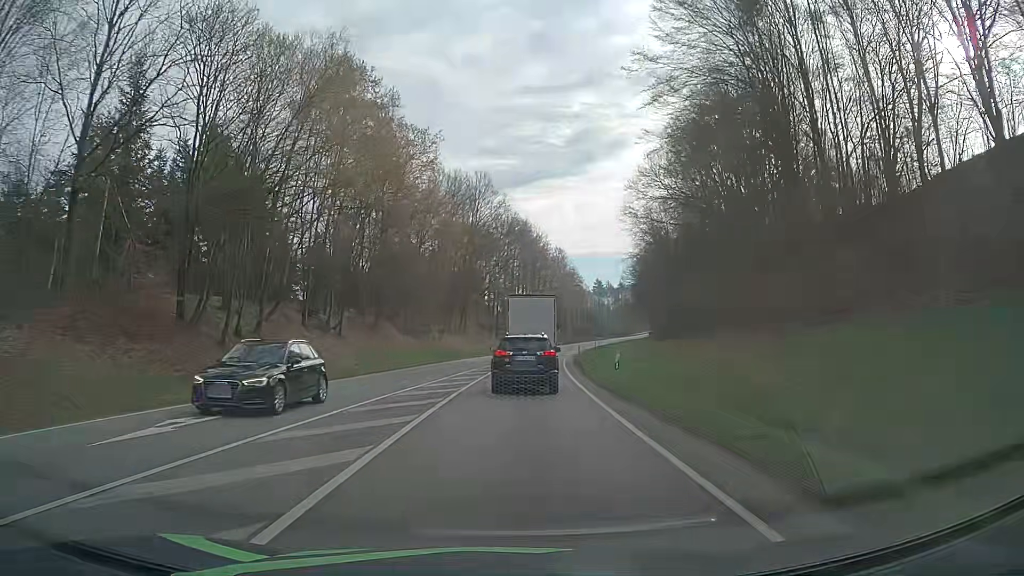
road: primary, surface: asphalt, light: Day
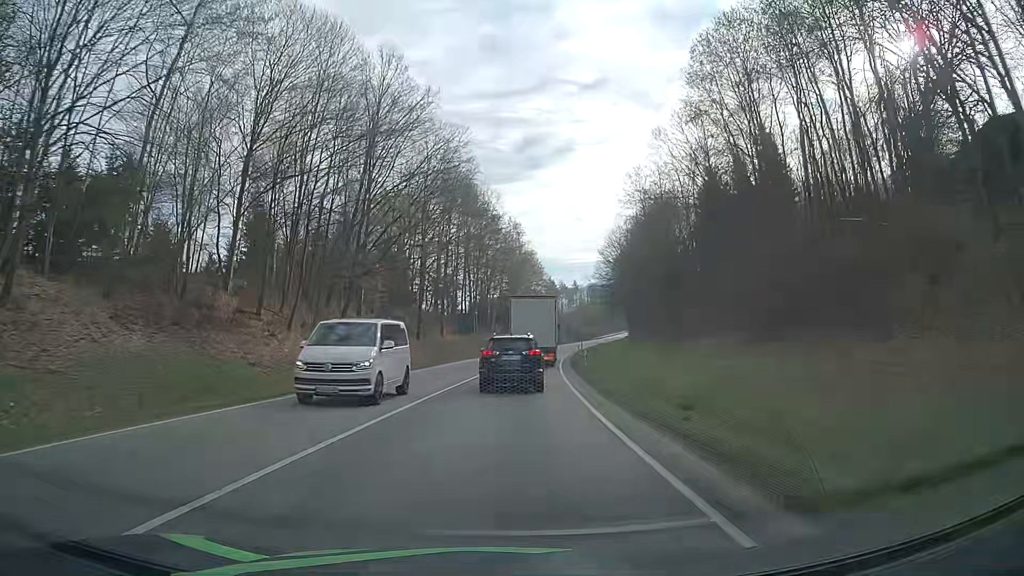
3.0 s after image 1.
(+1.9, +41.5) m; +4°
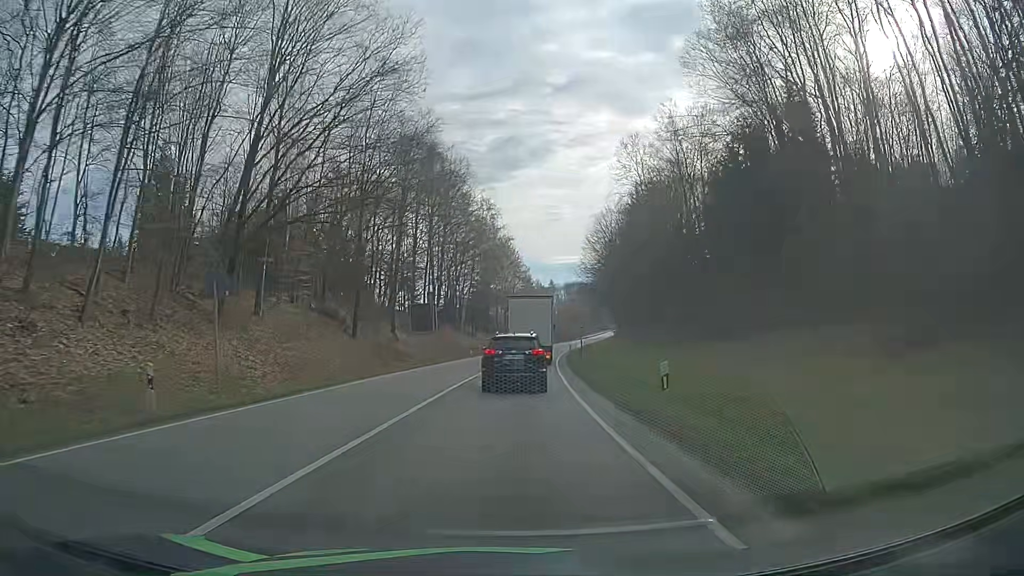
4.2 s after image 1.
(+0.4, +18.3) m; +2°
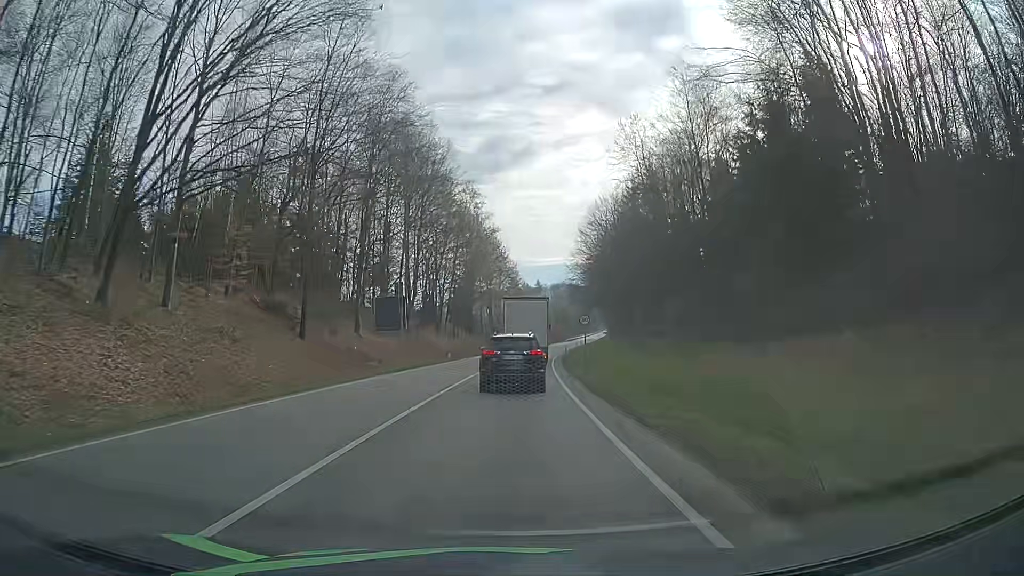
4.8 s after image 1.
(+0.1, +9.4) m; +1°
(0, +10) (0, +20) (+1, +30) (+1, +40) (+2, +50) (+3, +60) (+4, +70) (+5, +80) (+6, +90) (+8, +100) m
